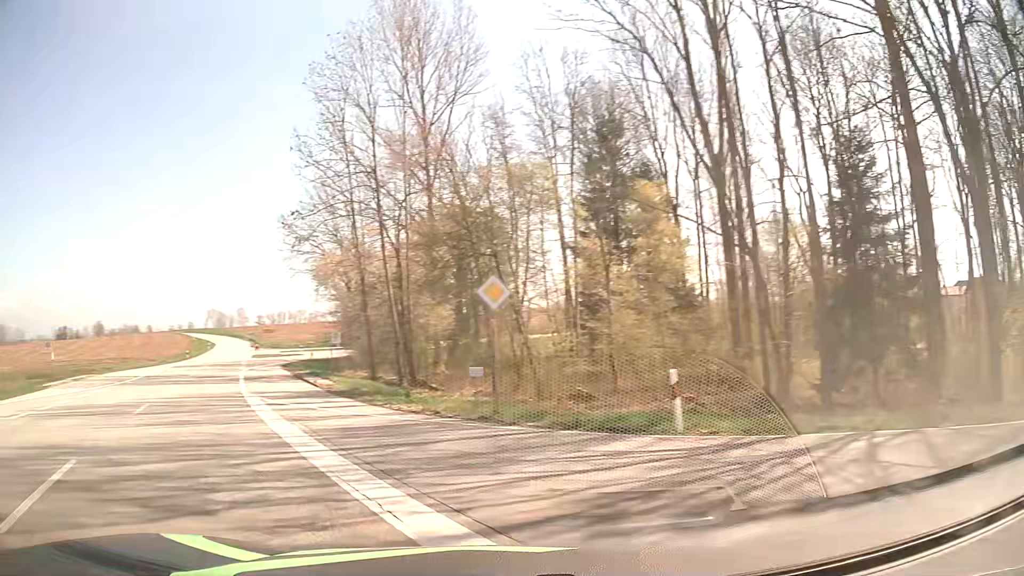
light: Day
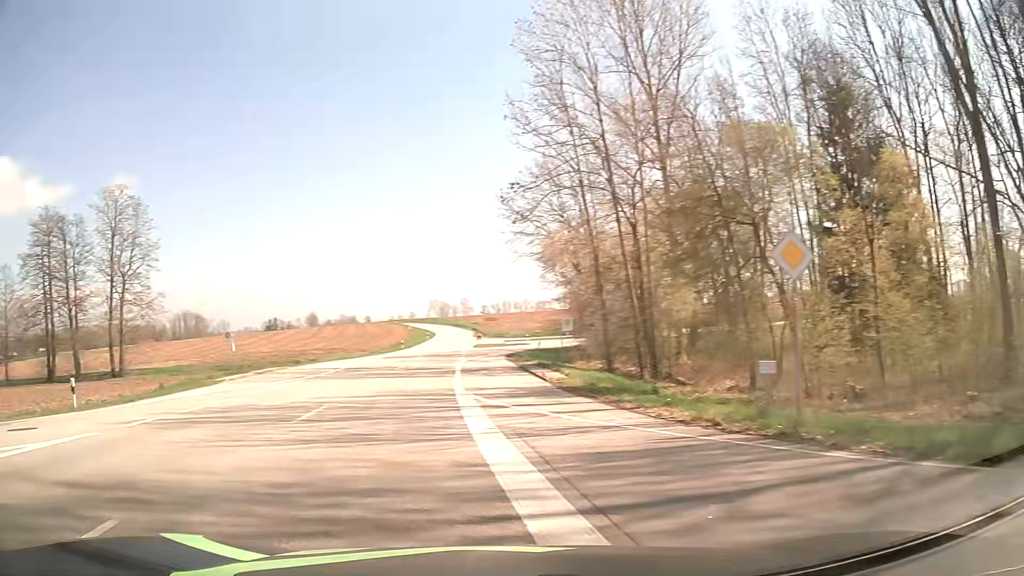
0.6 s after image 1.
(-0.6, +4.4) m; -19°
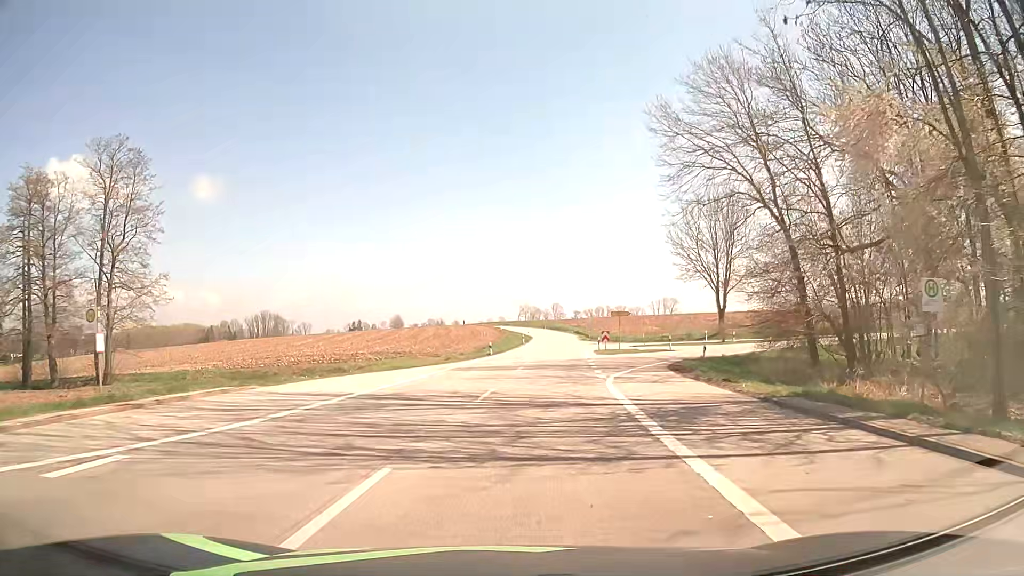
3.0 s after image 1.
(-3.1, +22.1) m; -7°
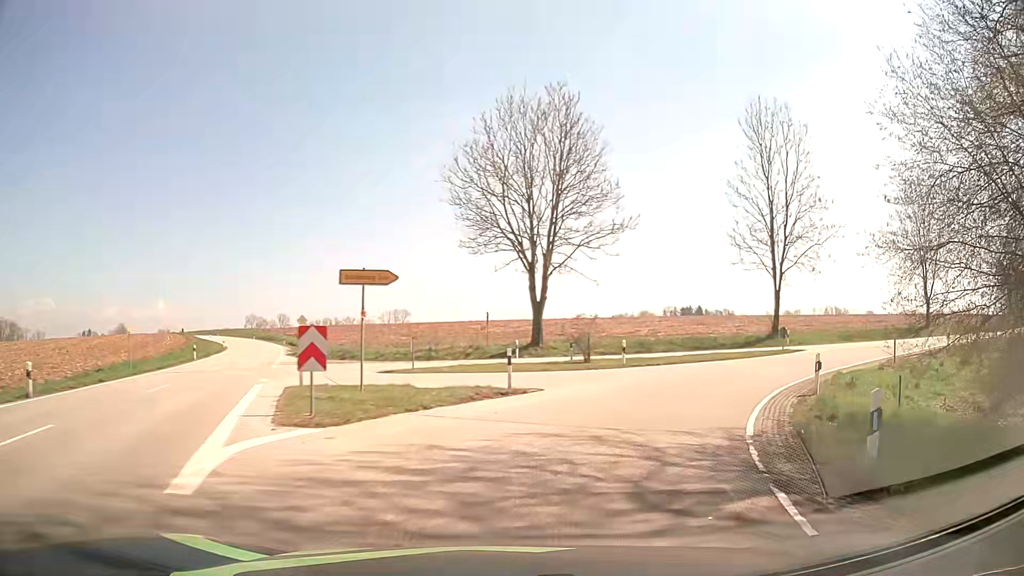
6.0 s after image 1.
(+4.4, +32.4) m; +23°
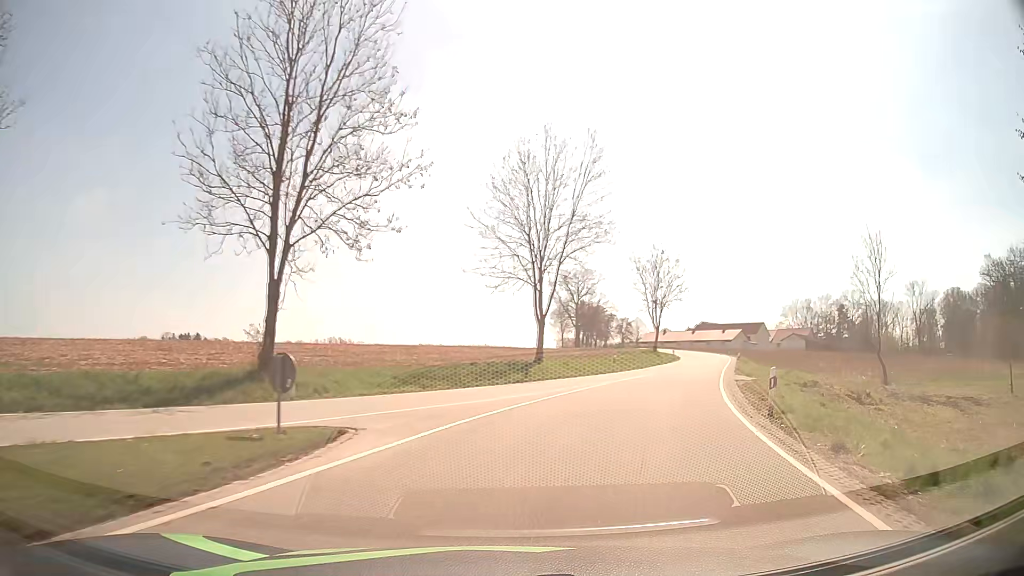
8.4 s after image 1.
(+9.0, +23.5) m; +41°
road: tertiary
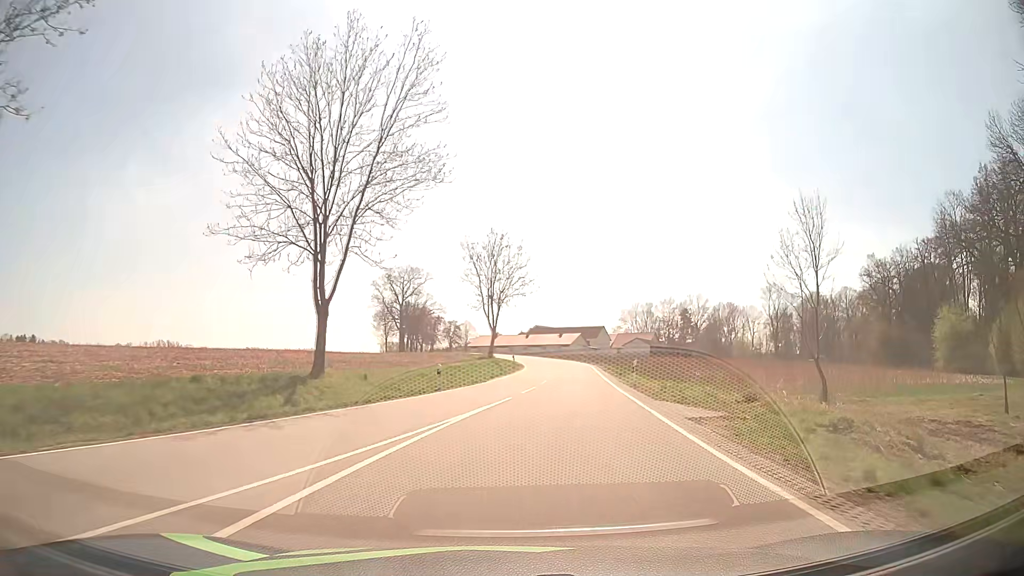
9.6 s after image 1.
(+2.5, +14.4) m; +16°
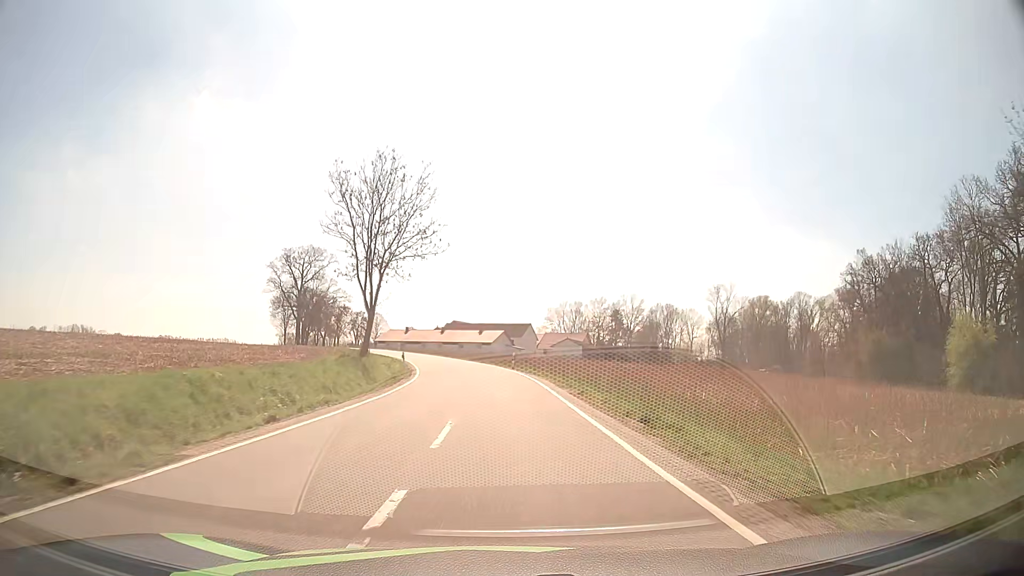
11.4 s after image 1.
(+2.0, +25.6) m; +7°
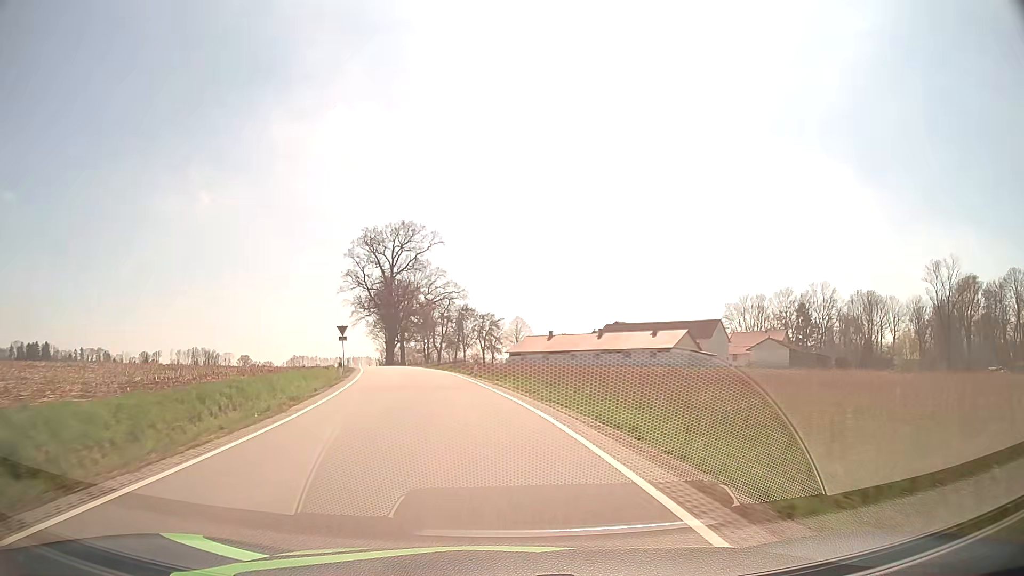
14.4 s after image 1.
(-3.3, +51.3) m; -12°
(0, +10) (-2, +20) (-3, +30) (-6, +39) (-8, +49) (-11, +59) (-13, +69) (-16, +78) (-19, +88) (-22, +97) m
